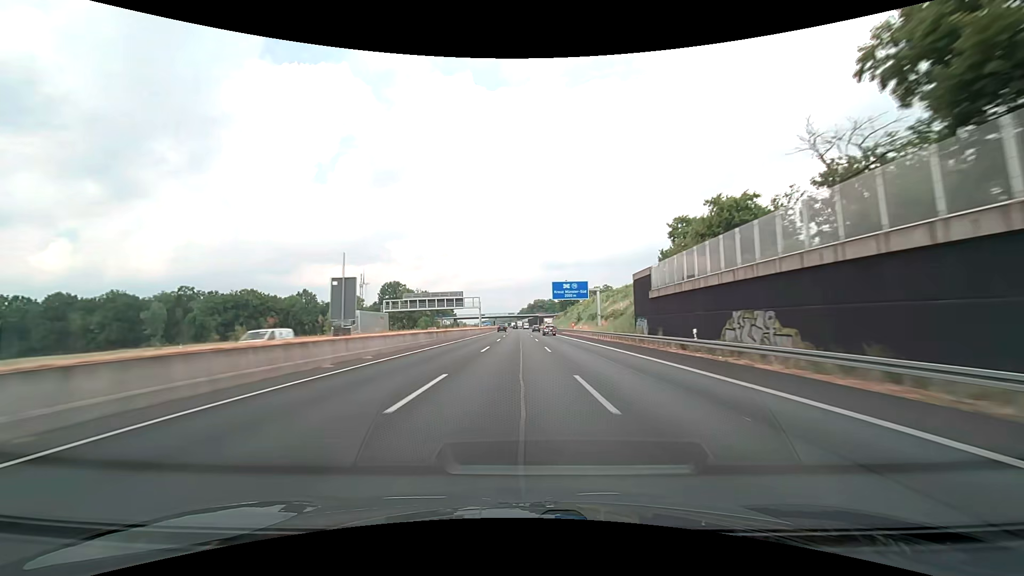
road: motorway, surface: asphalt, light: Day
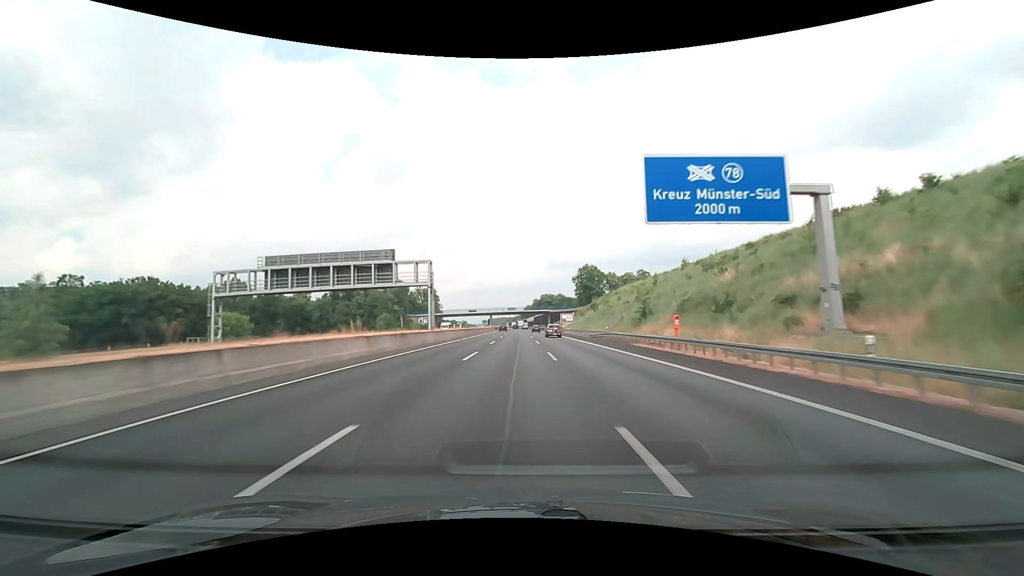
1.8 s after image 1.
(-0.3, +62.0) m; 0°
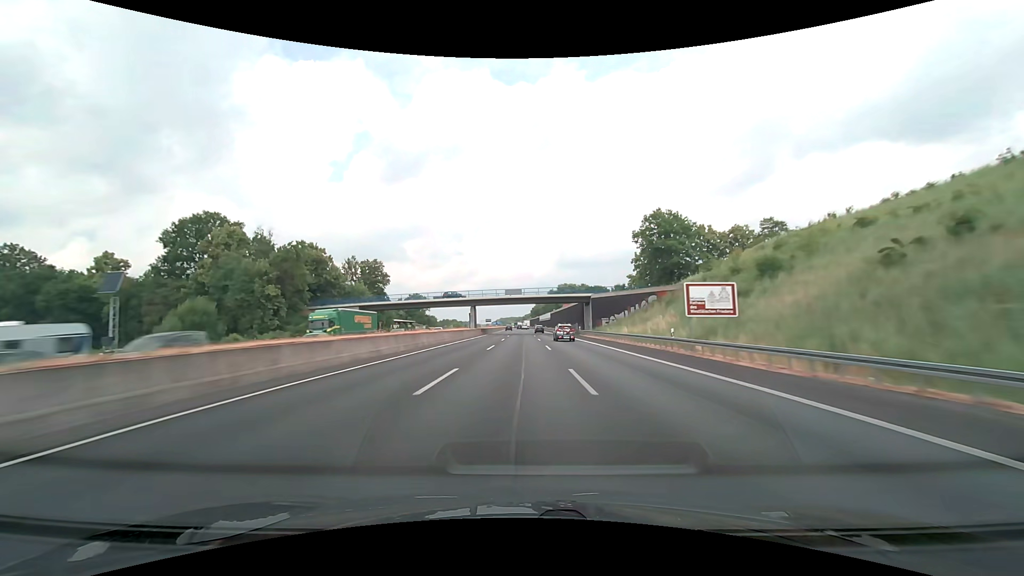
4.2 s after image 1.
(-0.7, +82.7) m; -1°
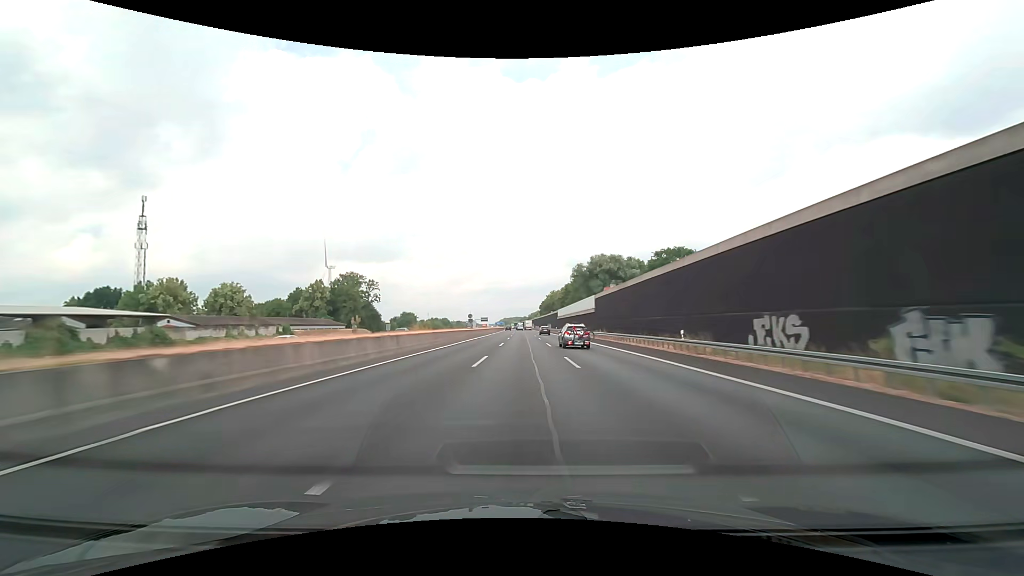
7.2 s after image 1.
(-0.7, +103.3) m; -1°
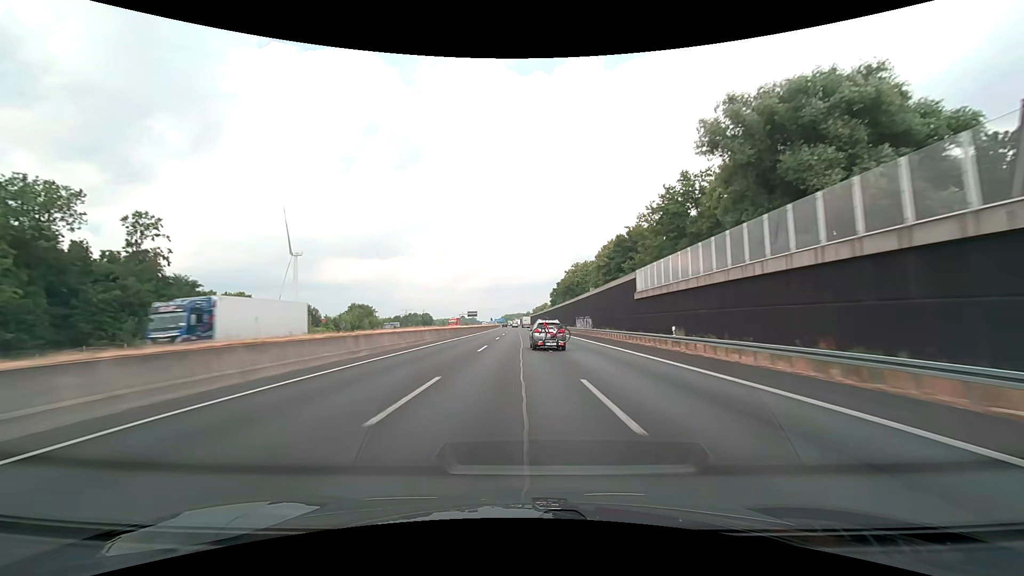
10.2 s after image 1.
(-0.2, +101.3) m; 0°
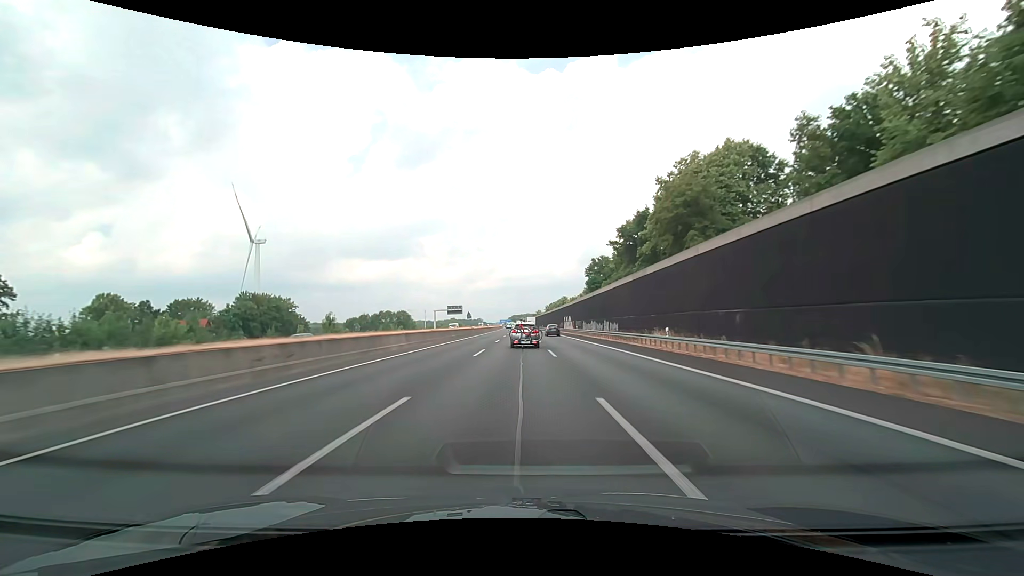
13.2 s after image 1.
(-0.8, +94.4) m; -1°
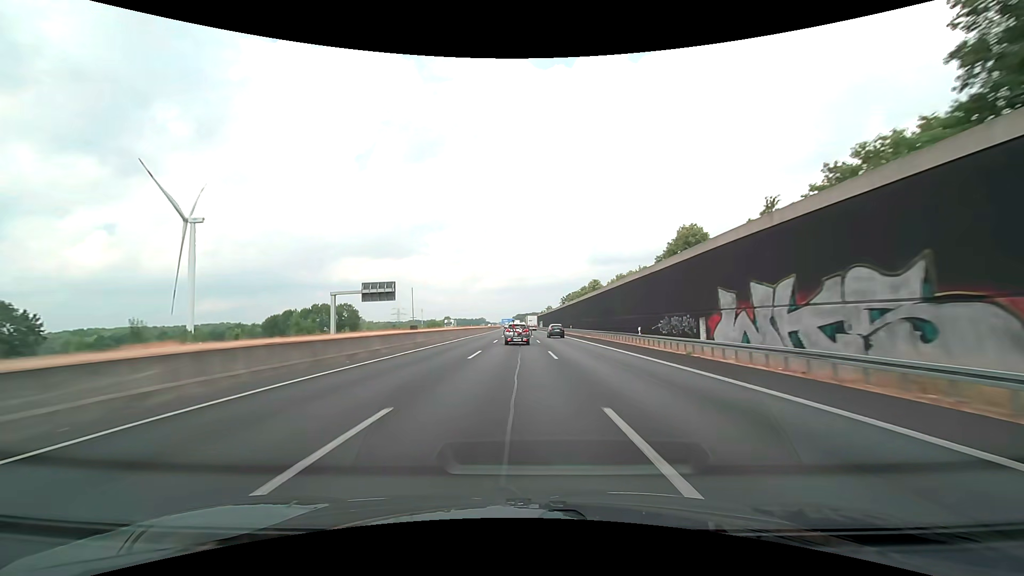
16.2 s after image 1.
(-0.6, +93.2) m; -1°
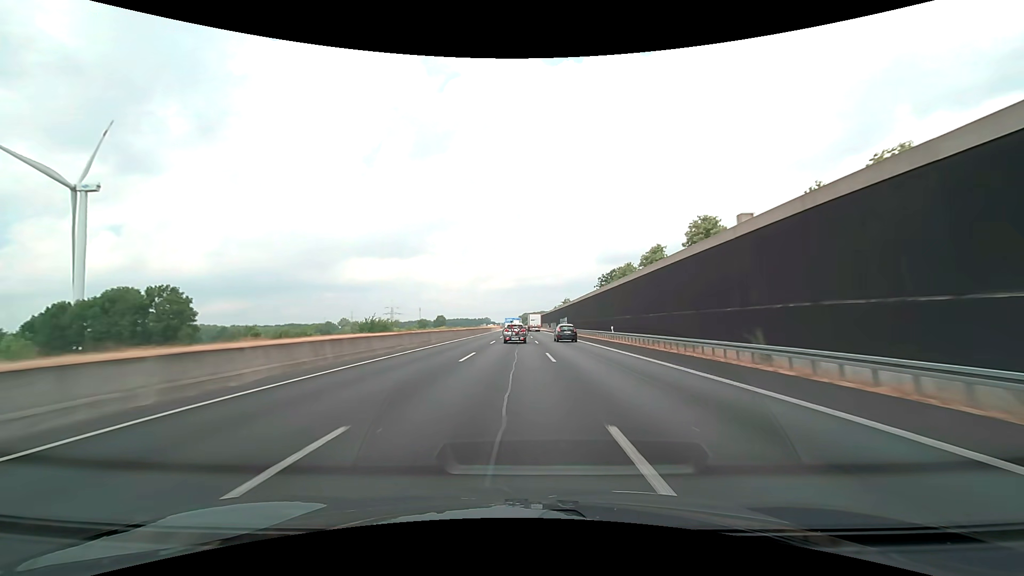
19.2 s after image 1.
(-0.6, +92.7) m; -1°
(0, +10) (0, +20) (0, +30) (0, +40) (0, +50) (0, +60) (0, +70) (0, +80) (-1, +90) (-1, +100) m
